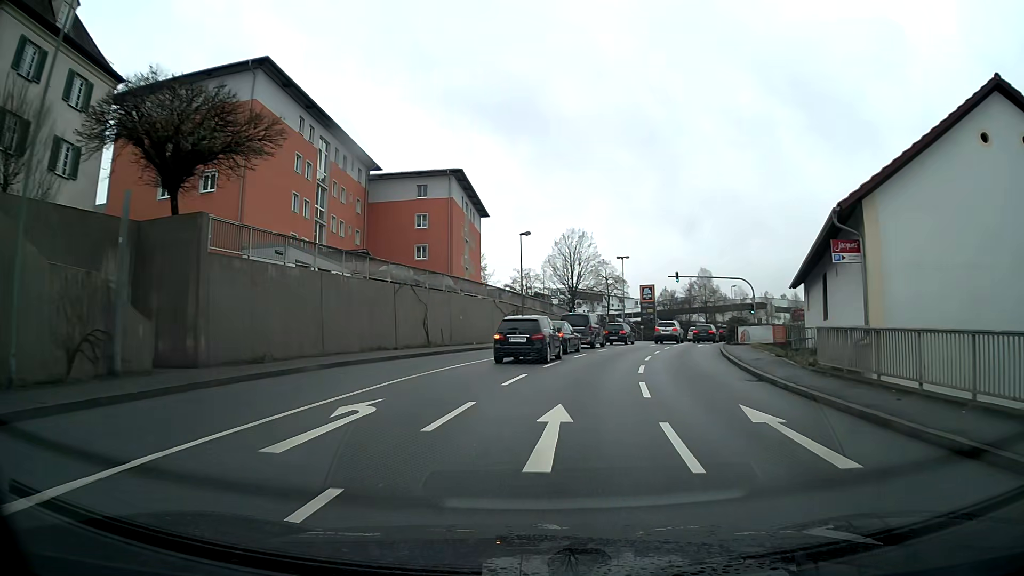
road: tertiary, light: Day
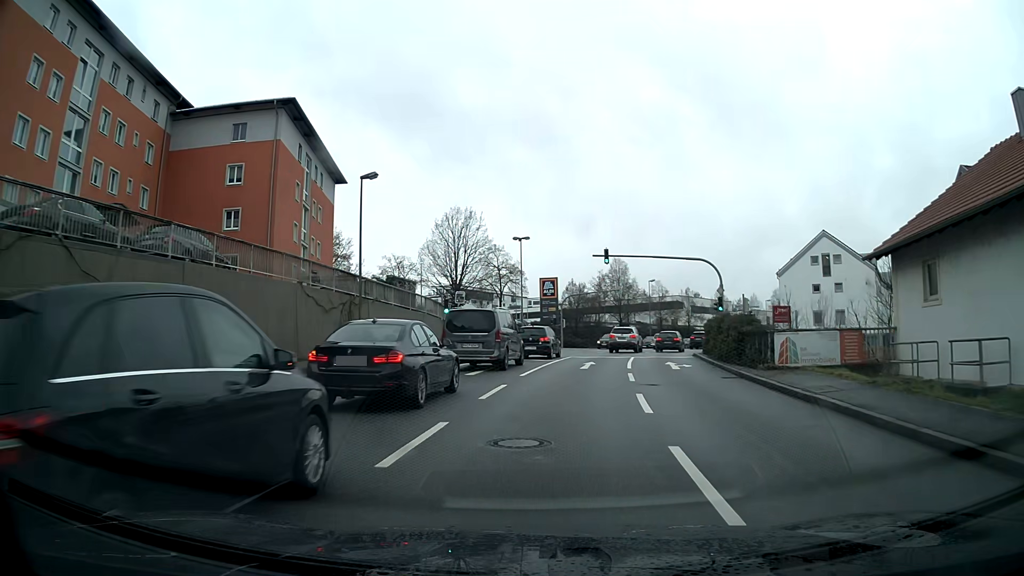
(+1.6, +19.8) m; +9°
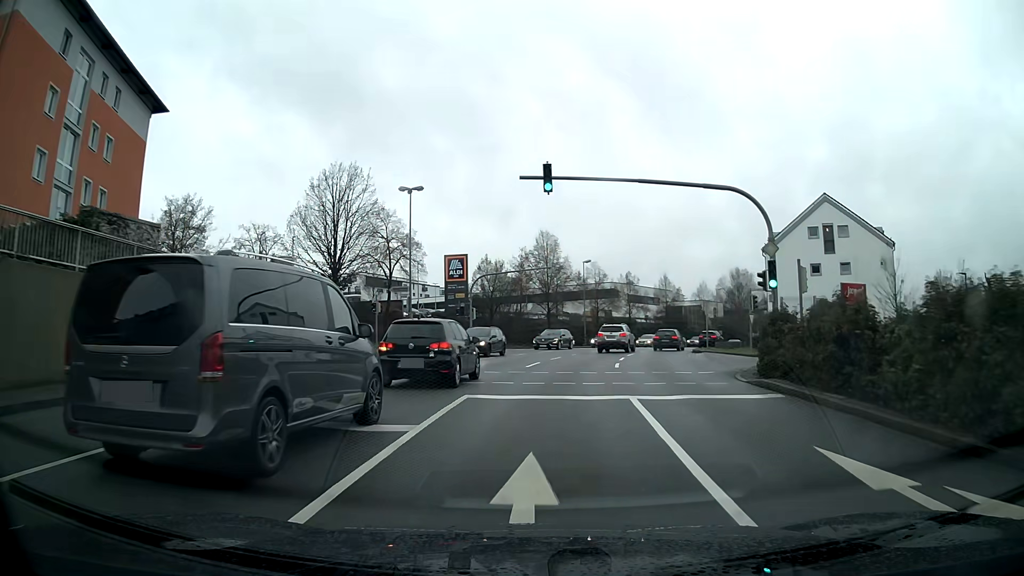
(+1.2, +20.1) m; +7°
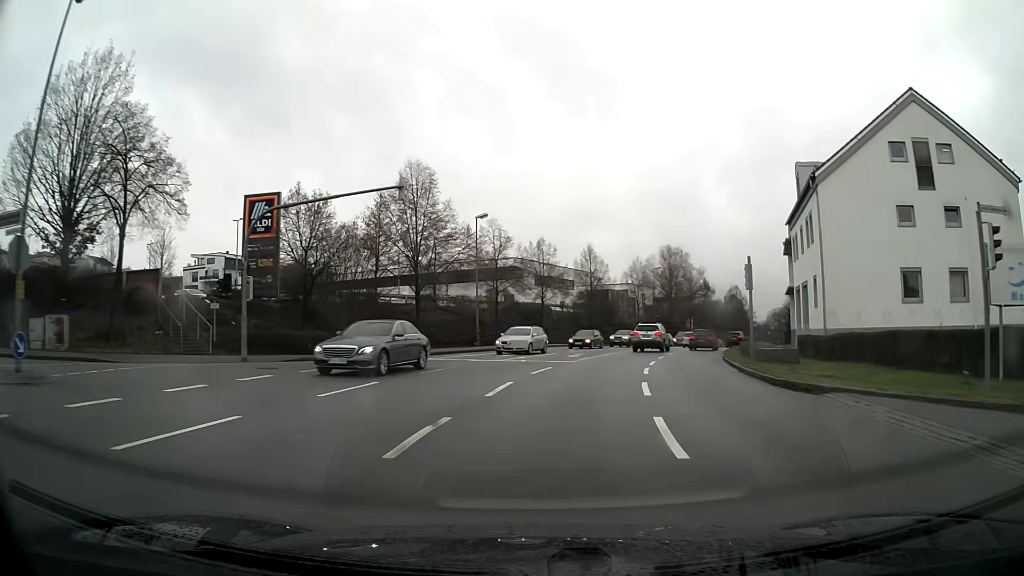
(+2.1, +28.3) m; +10°
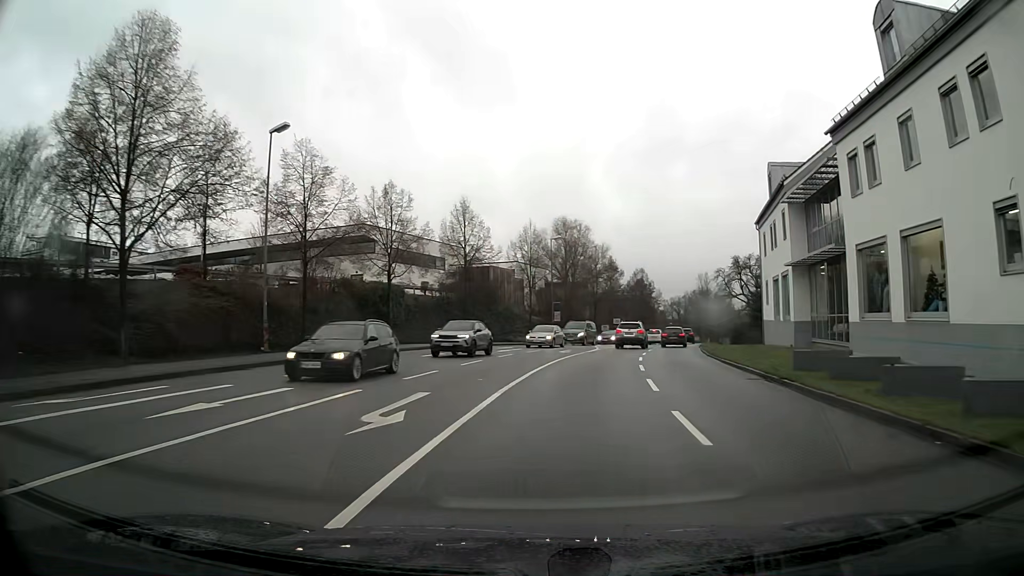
(+2.1, +22.7) m; +11°
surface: asphalt
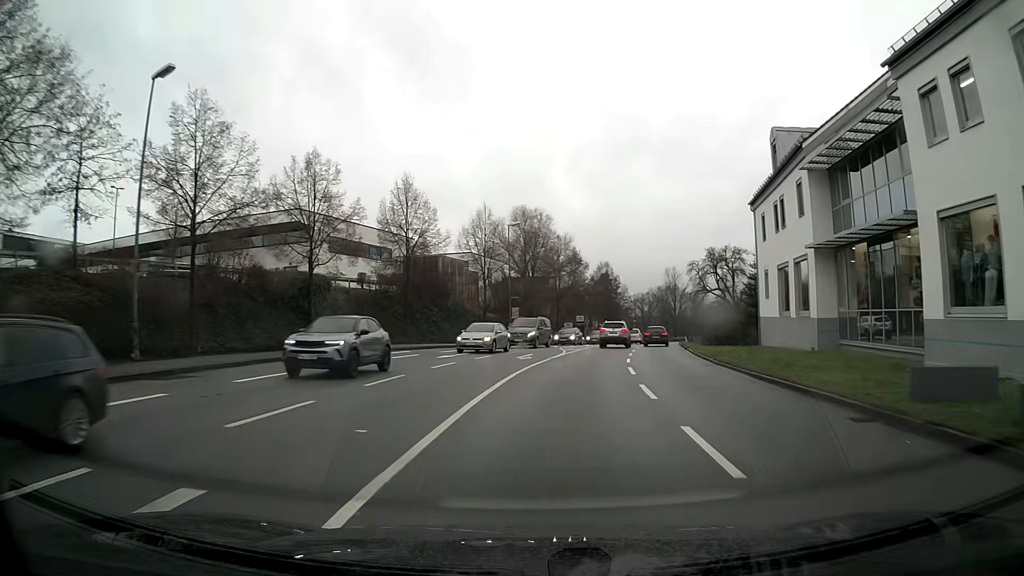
(+0.2, +7.8) m; +3°
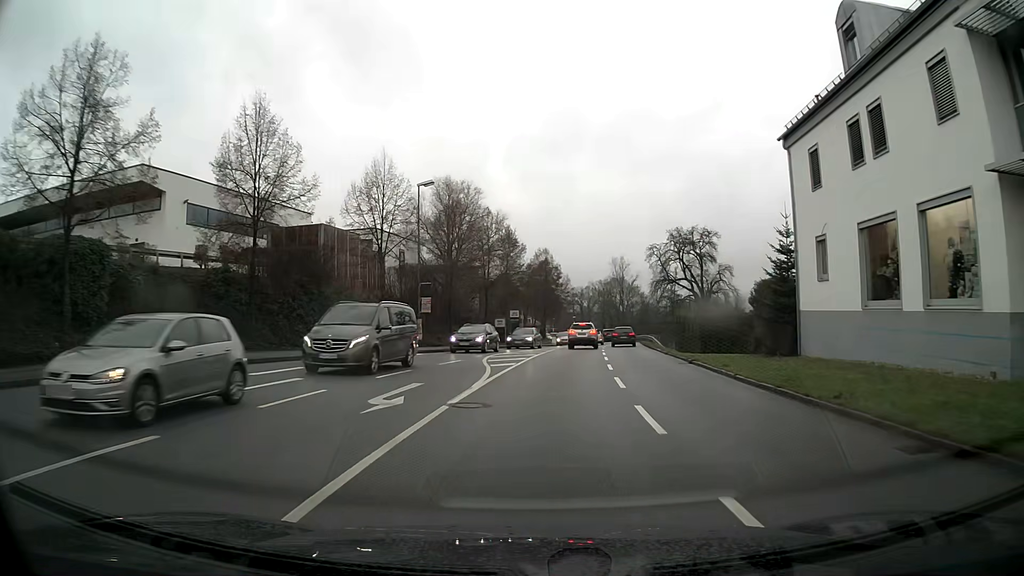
(+0.8, +15.8) m; +5°
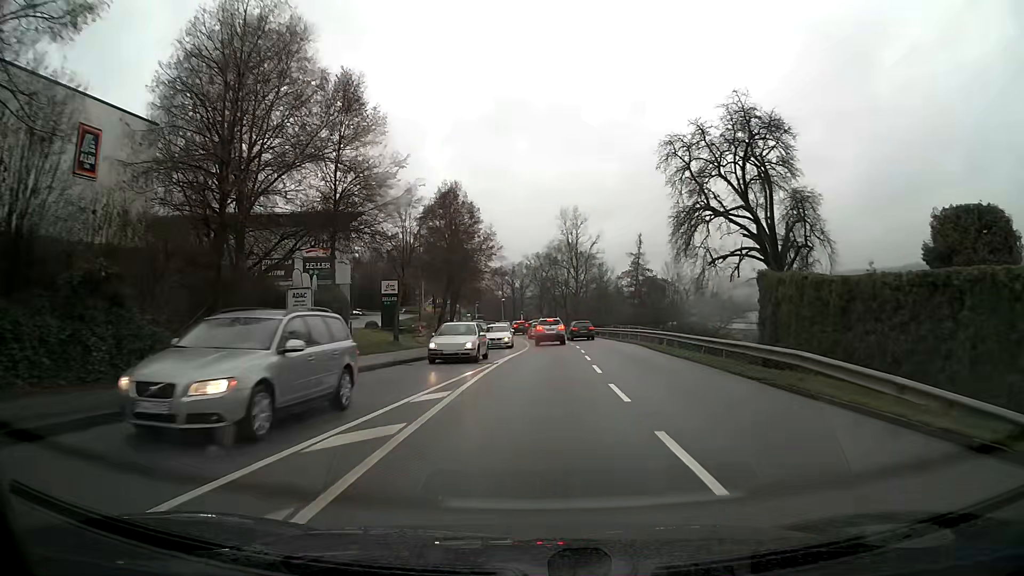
(+2.1, +39.2) m; +5°
(0, +10) (0, +20) (+1, +30) (+1, +40) (+1, +50) (0, +60) (-1, +70) (-3, +80) (-4, +90) (-7, +99) m
